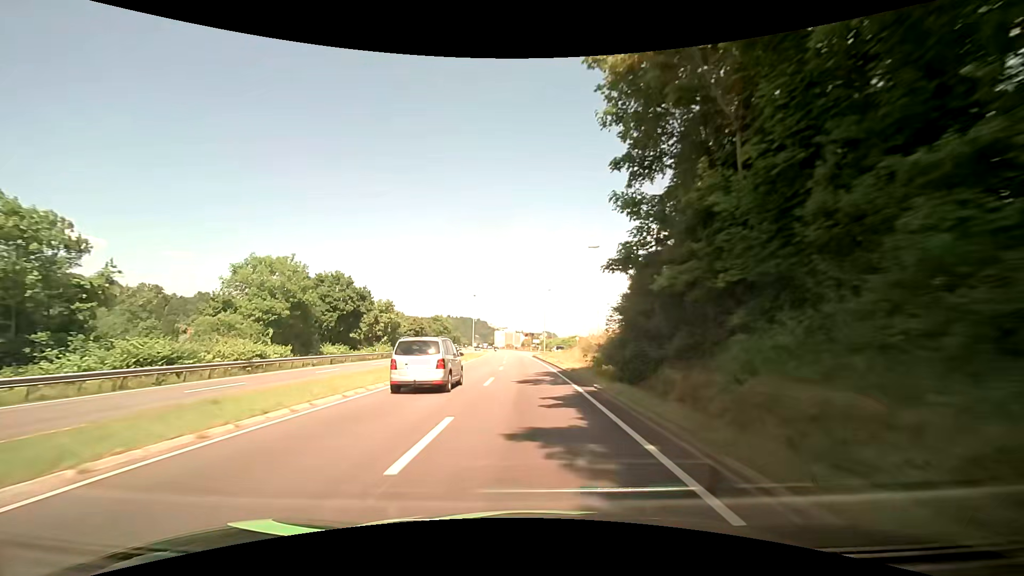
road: primary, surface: asphalt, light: Day
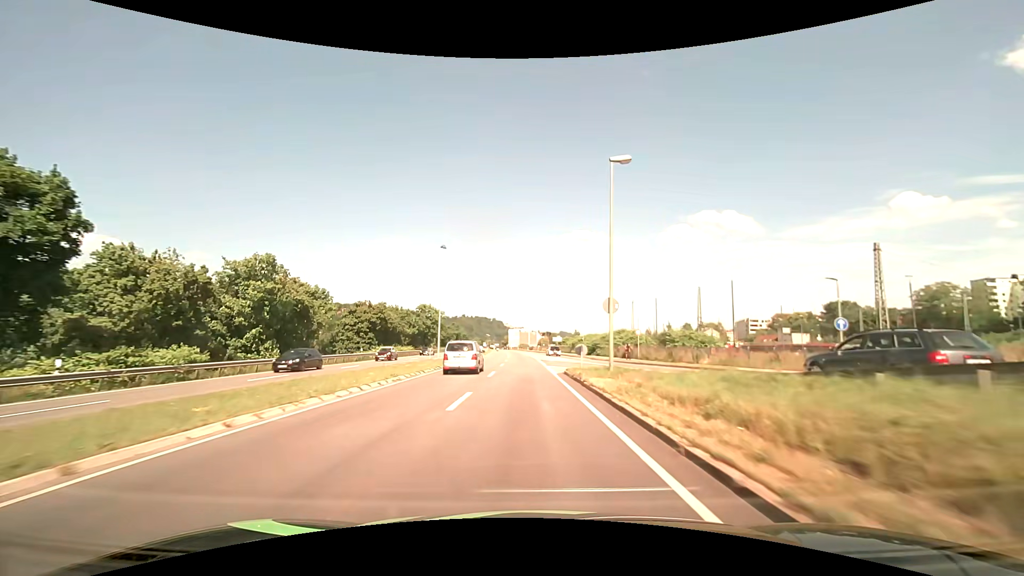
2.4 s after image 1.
(-0.9, +43.0) m; -2°
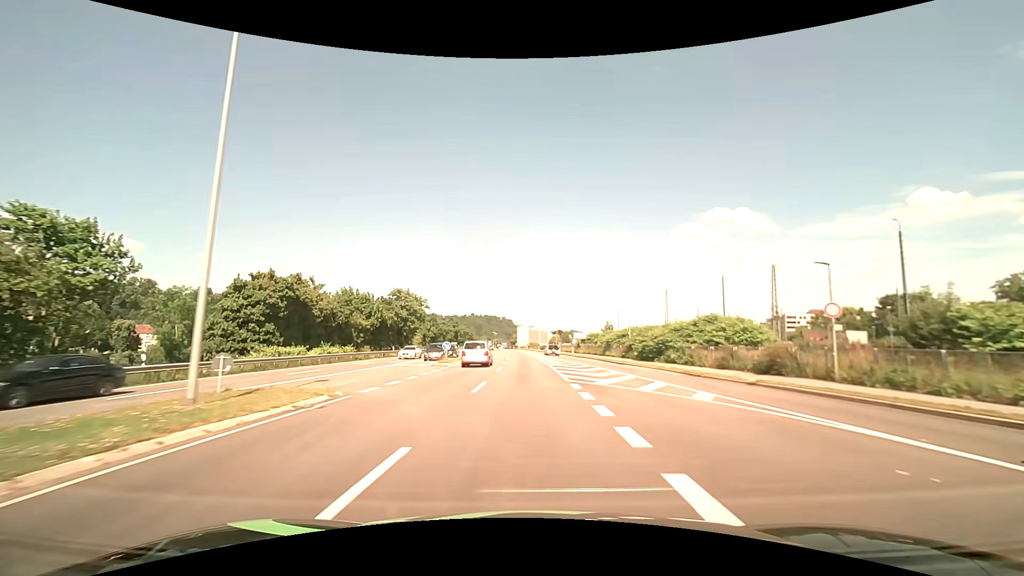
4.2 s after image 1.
(-0.4, +32.2) m; -1°
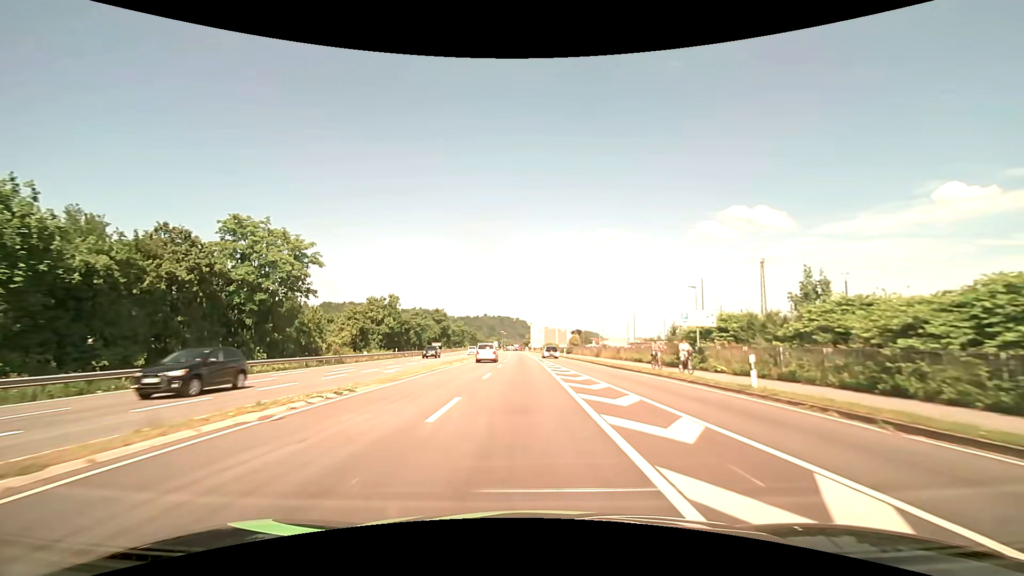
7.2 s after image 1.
(-0.8, +53.7) m; -2°
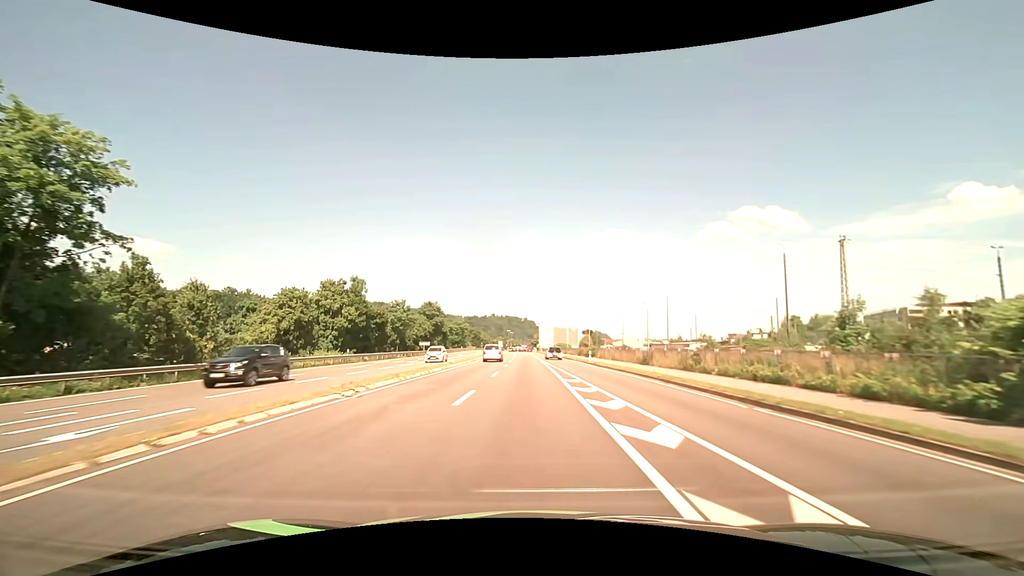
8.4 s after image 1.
(-0.2, +21.5) m; -1°
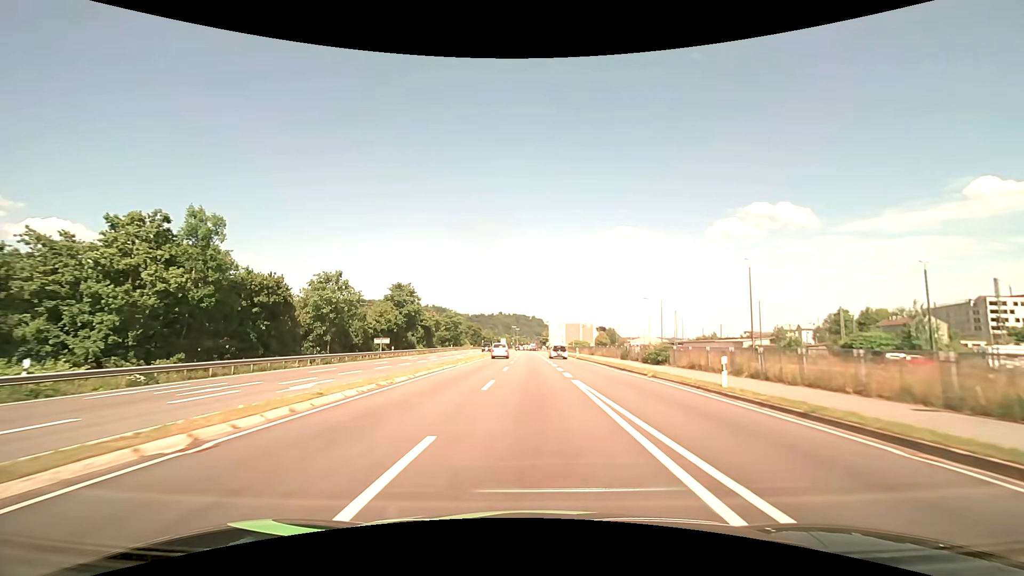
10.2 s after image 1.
(-0.3, +32.2) m; -1°
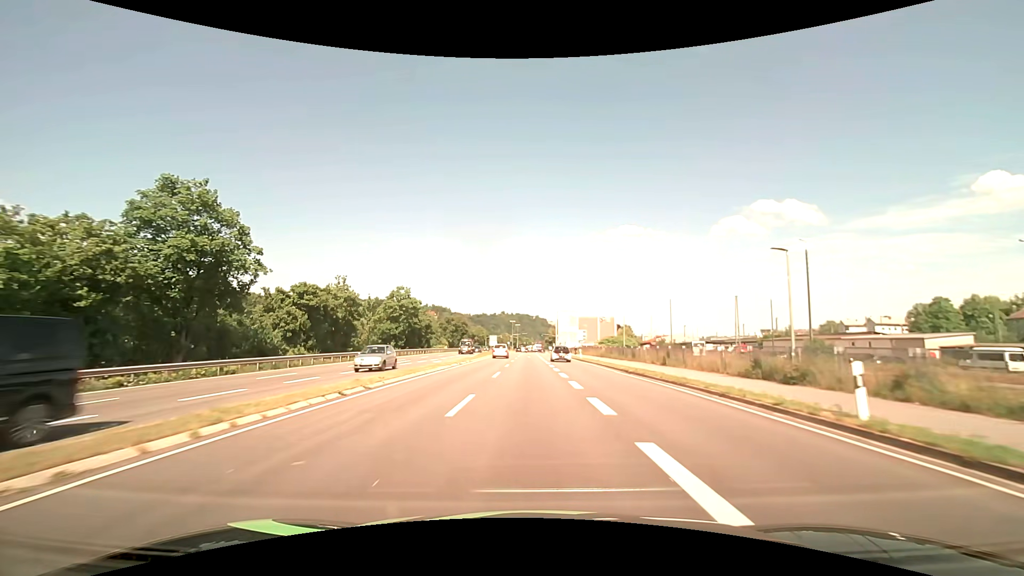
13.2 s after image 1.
(-0.1, +53.7) m; 0°
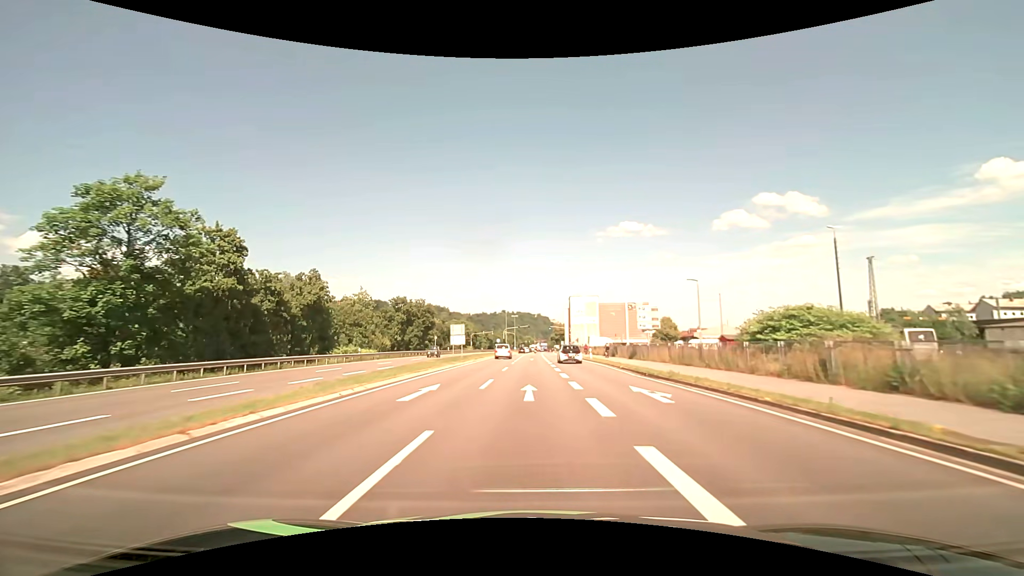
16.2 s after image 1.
(-0.1, +53.8) m; 0°
